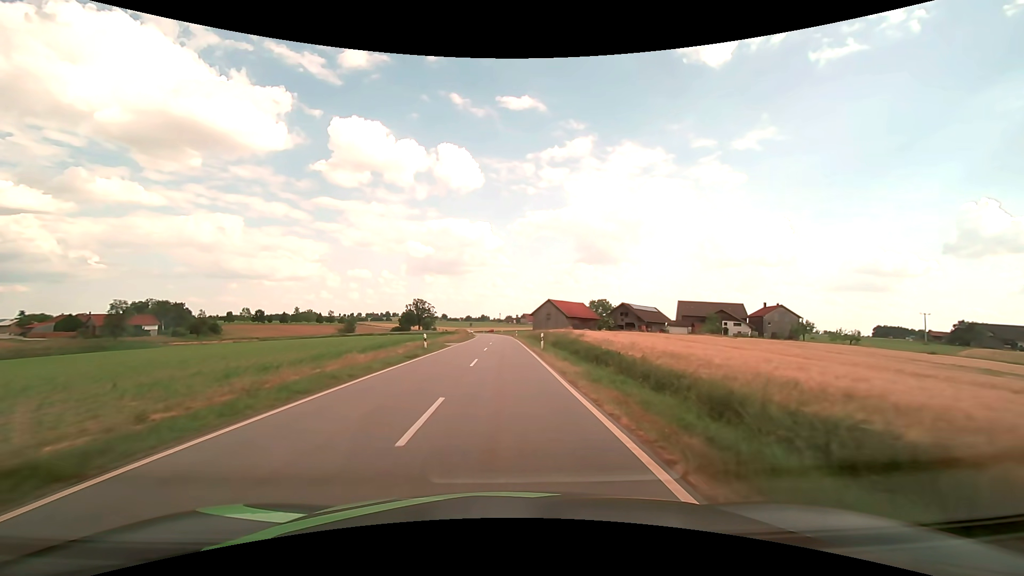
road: tertiary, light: Day
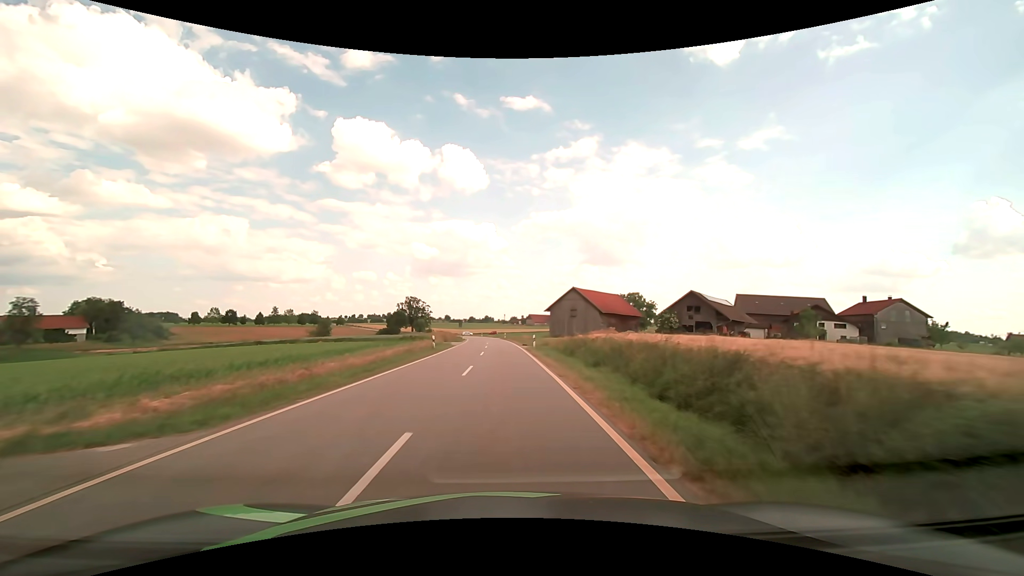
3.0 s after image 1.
(-0.1, +39.8) m; -1°
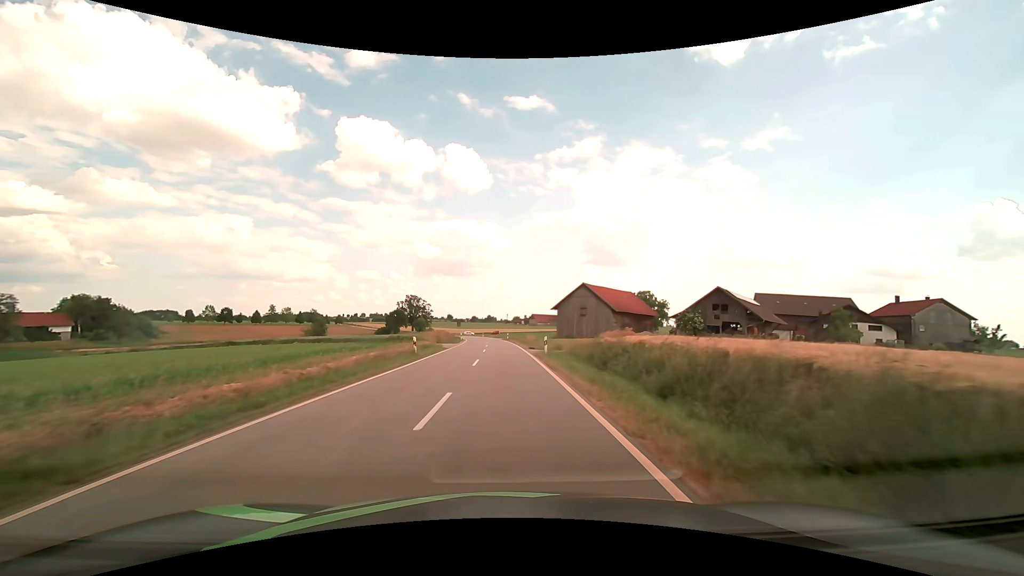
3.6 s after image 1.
(0.0, +8.1) m; 0°
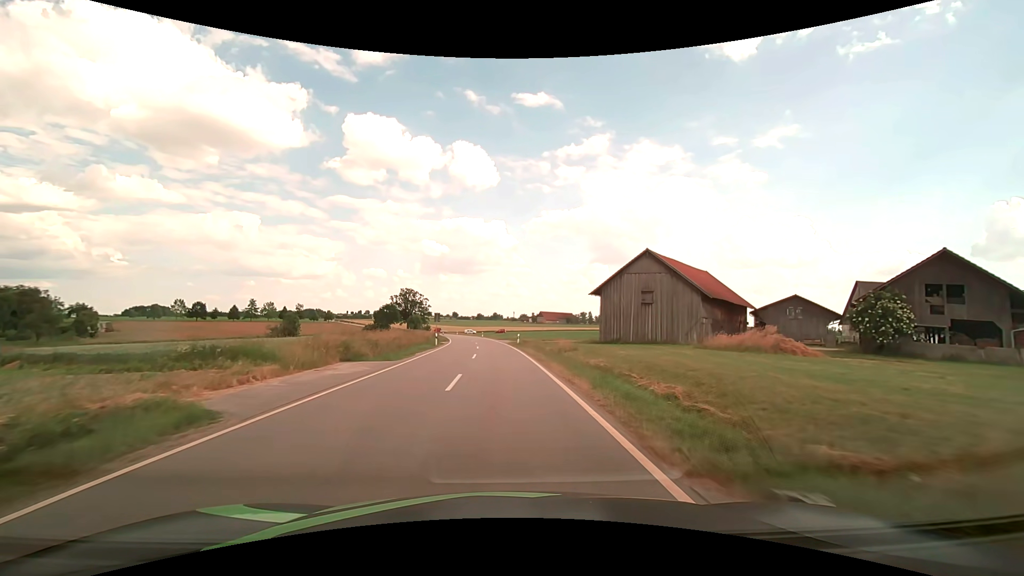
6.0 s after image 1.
(-0.2, +32.3) m; -1°
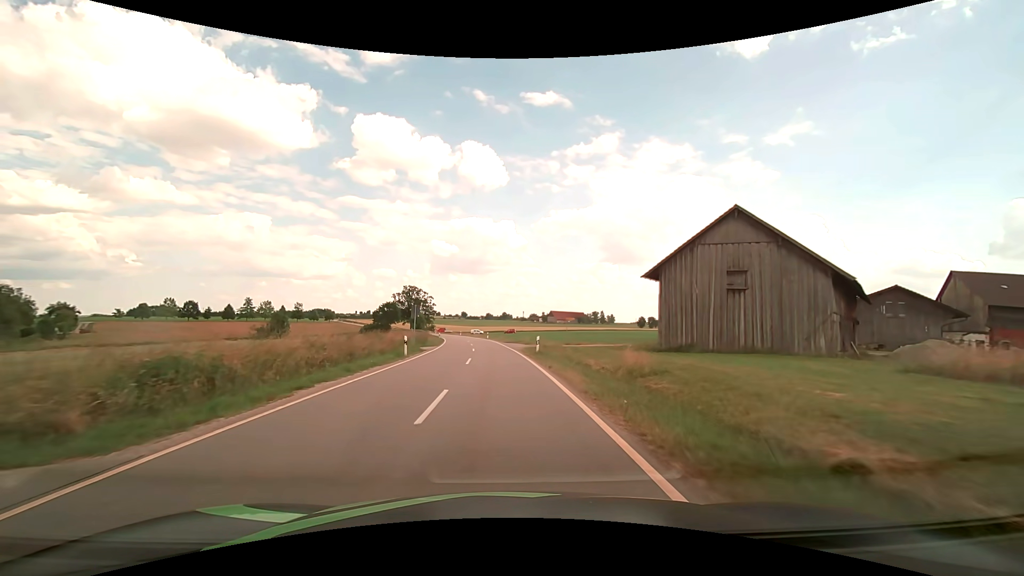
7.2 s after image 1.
(-0.1, +16.2) m; -1°
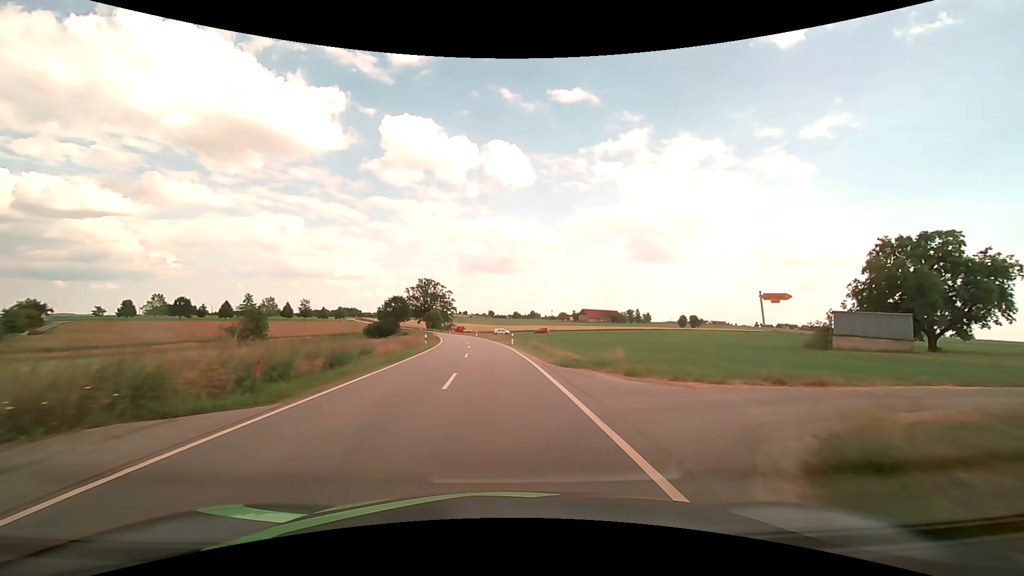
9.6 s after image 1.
(-0.9, +32.5) m; -3°
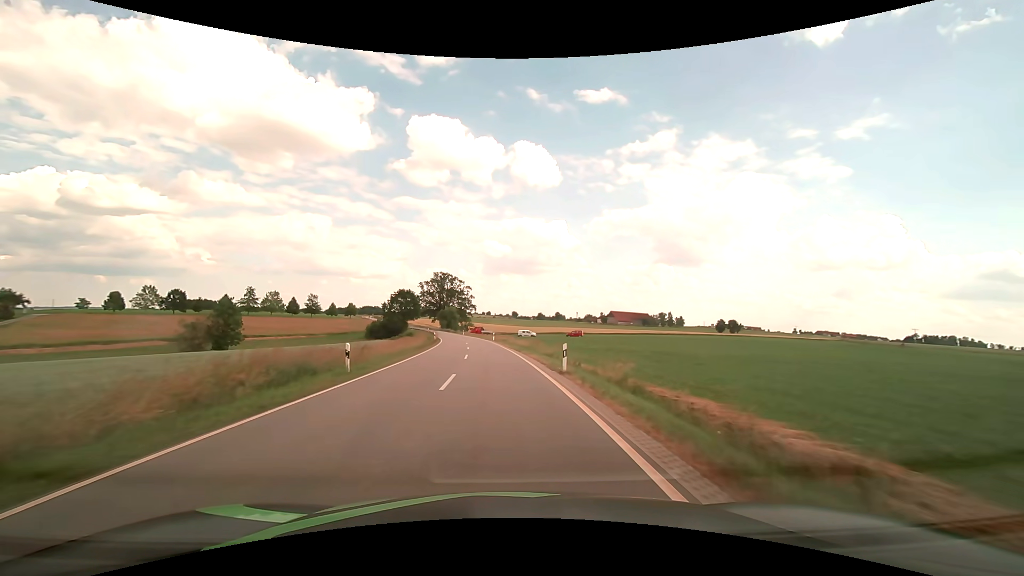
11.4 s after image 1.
(-0.6, +24.4) m; -3°
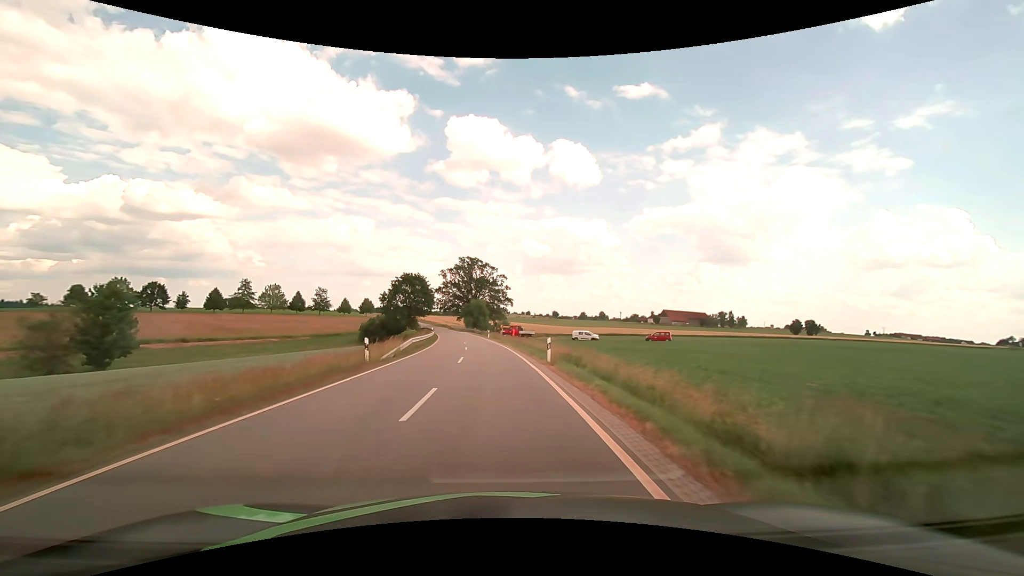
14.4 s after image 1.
(-1.5, +40.6) m; -5°
